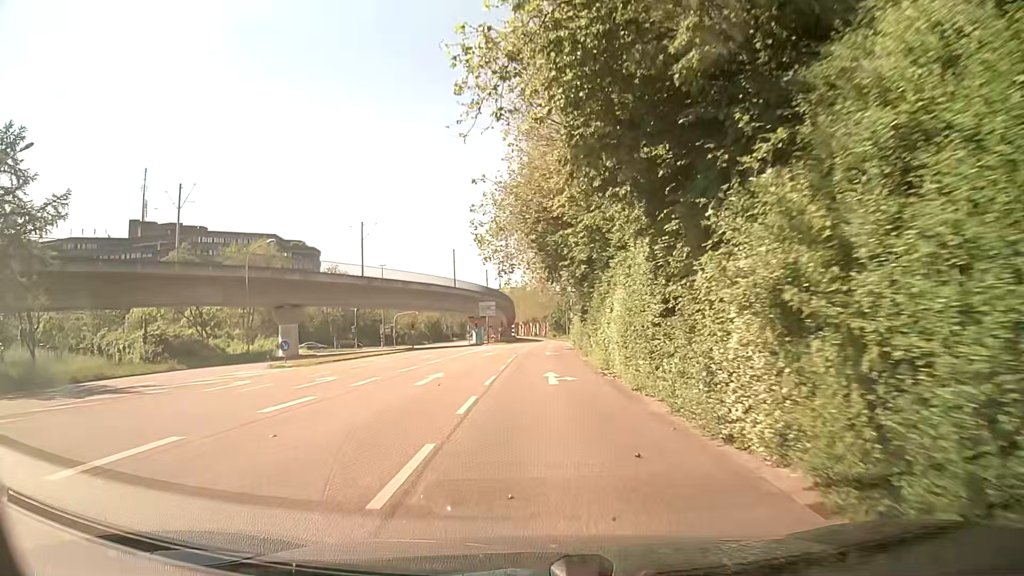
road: tertiary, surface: asphalt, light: Day
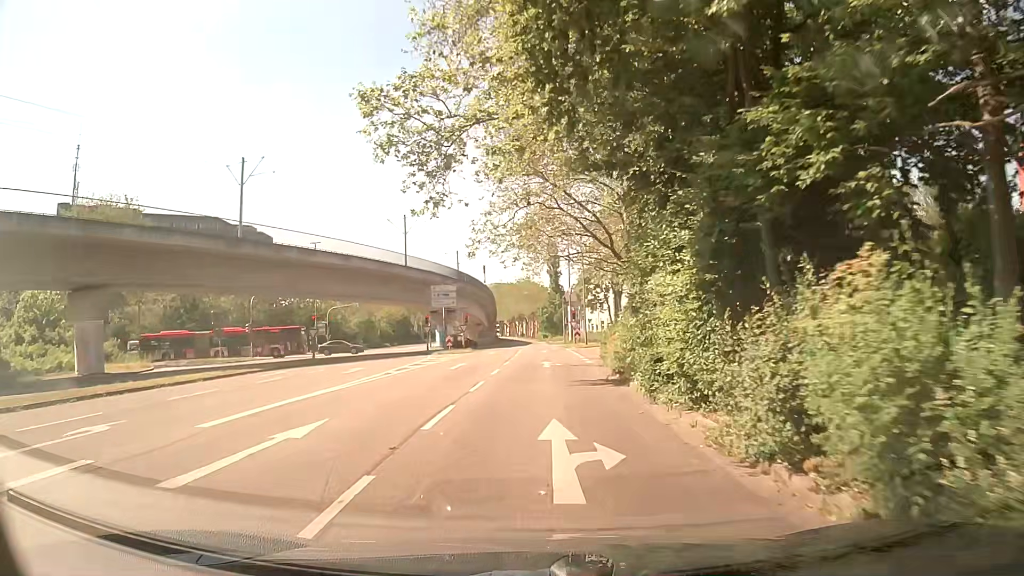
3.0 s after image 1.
(+0.4, +31.6) m; +2°
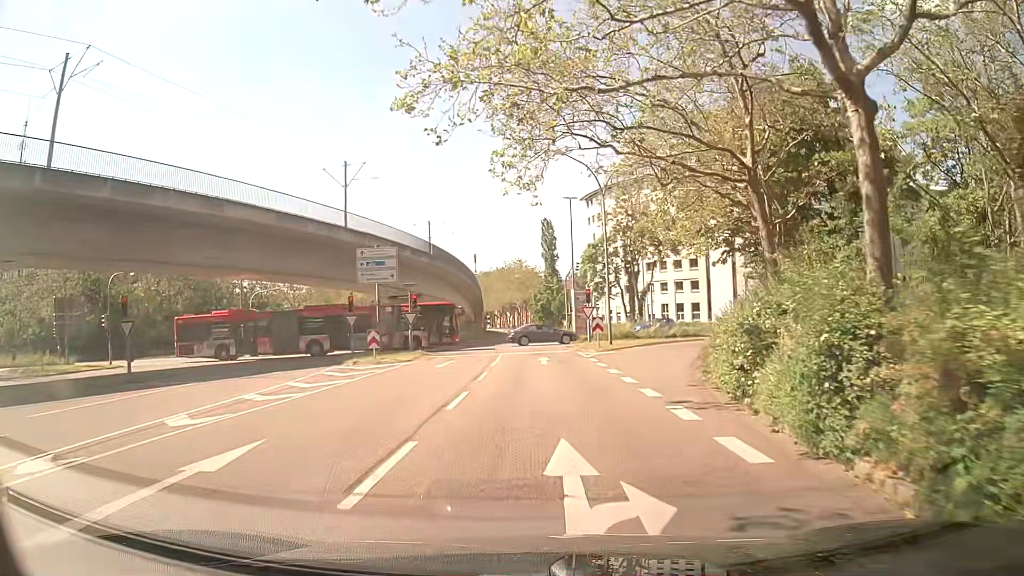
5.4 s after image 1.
(-0.3, +22.1) m; -1°
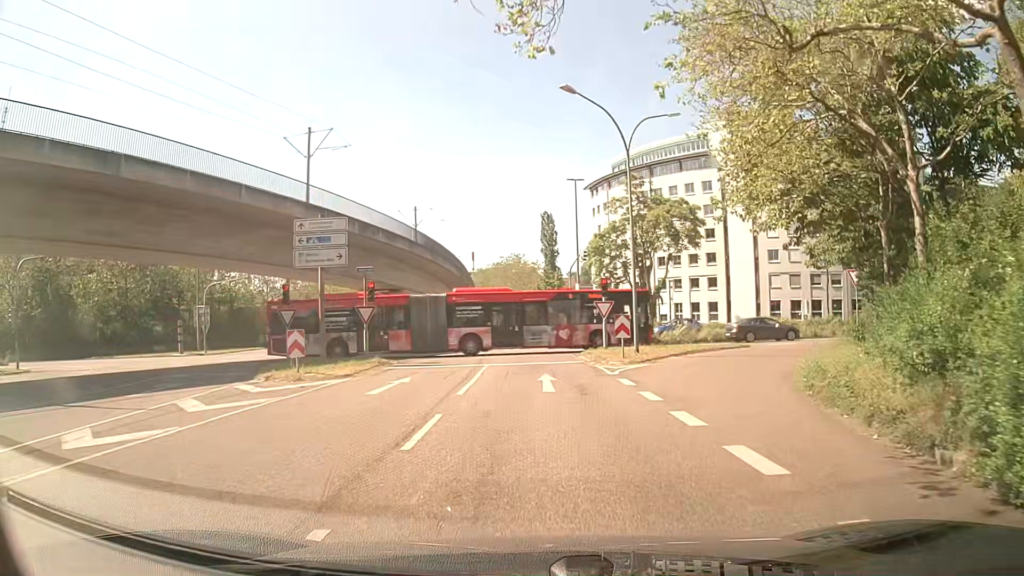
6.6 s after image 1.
(0.0, +9.2) m; +1°
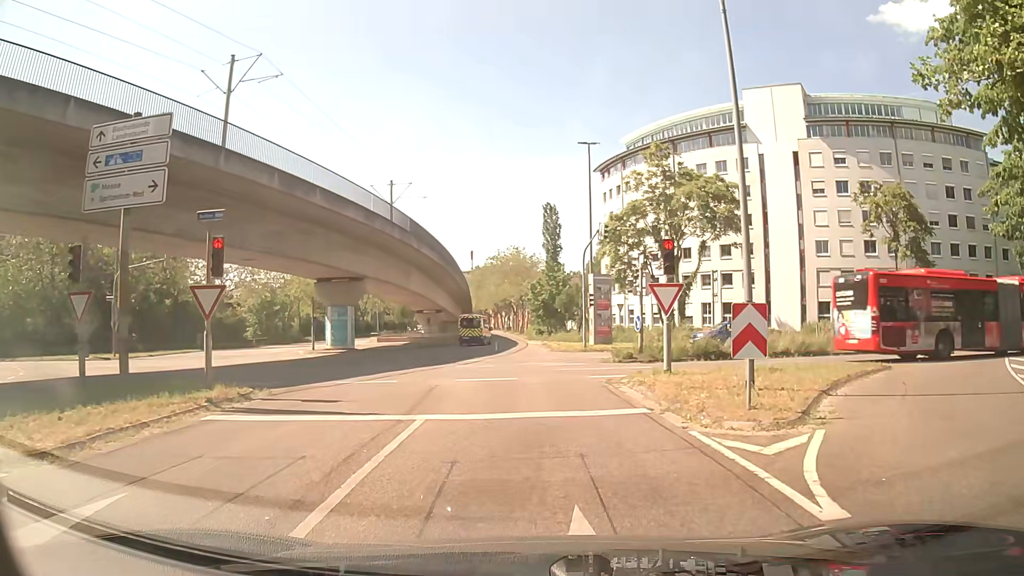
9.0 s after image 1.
(-0.2, +13.1) m; 0°
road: secondary_link
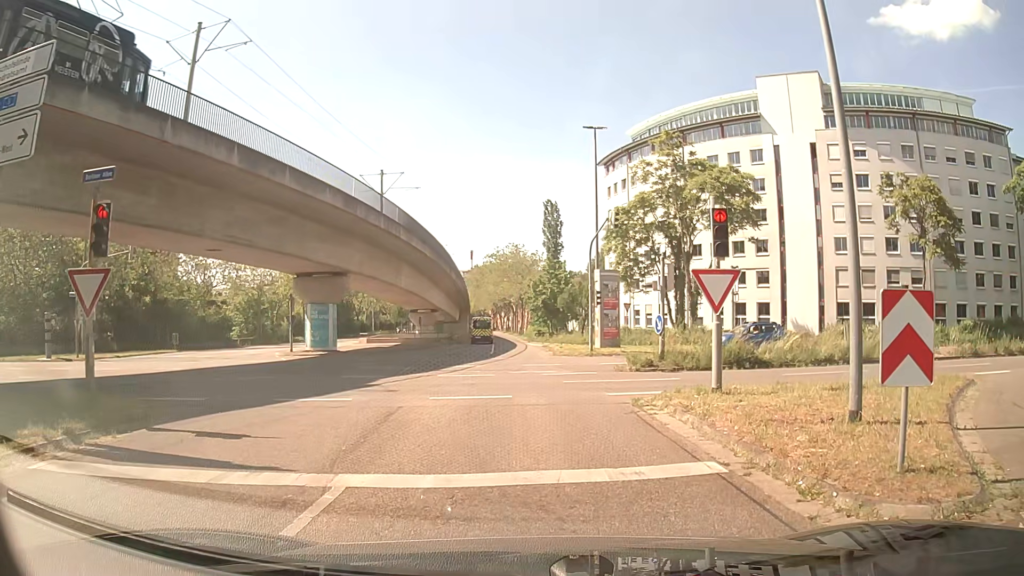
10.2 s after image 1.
(0.0, +4.0) m; +2°
